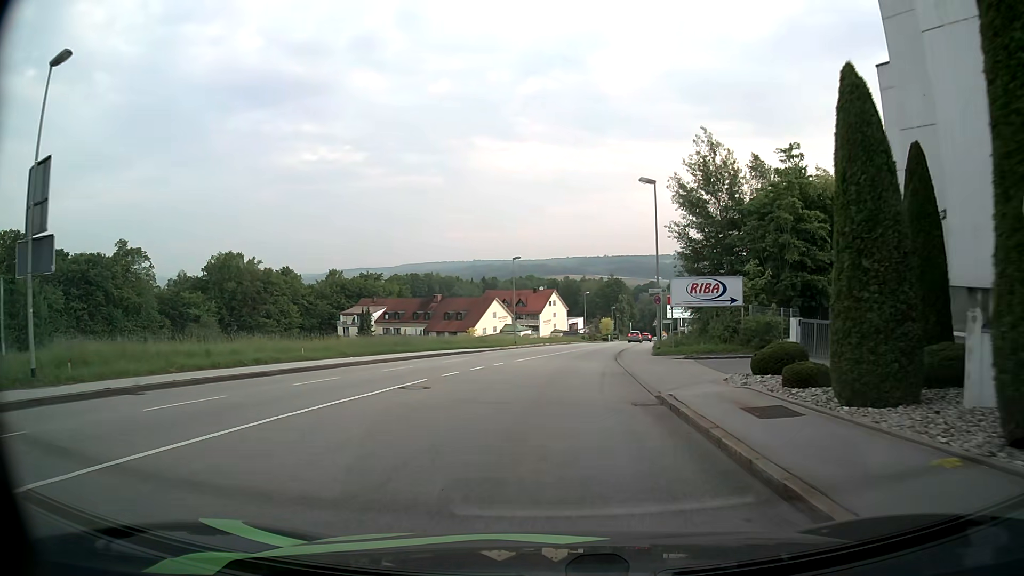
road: tertiary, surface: asphalt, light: Day
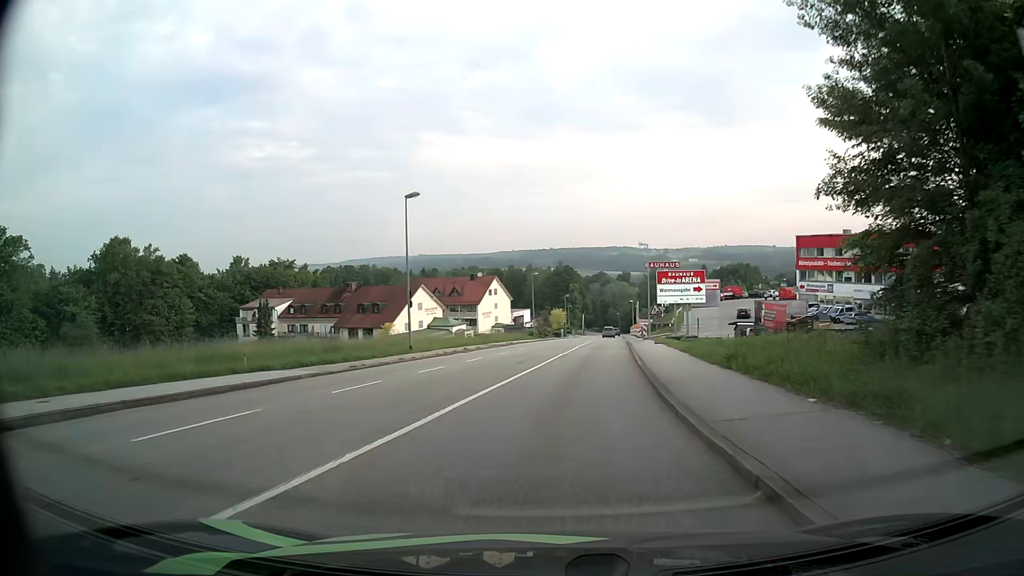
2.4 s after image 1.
(+1.3, +27.9) m; +5°
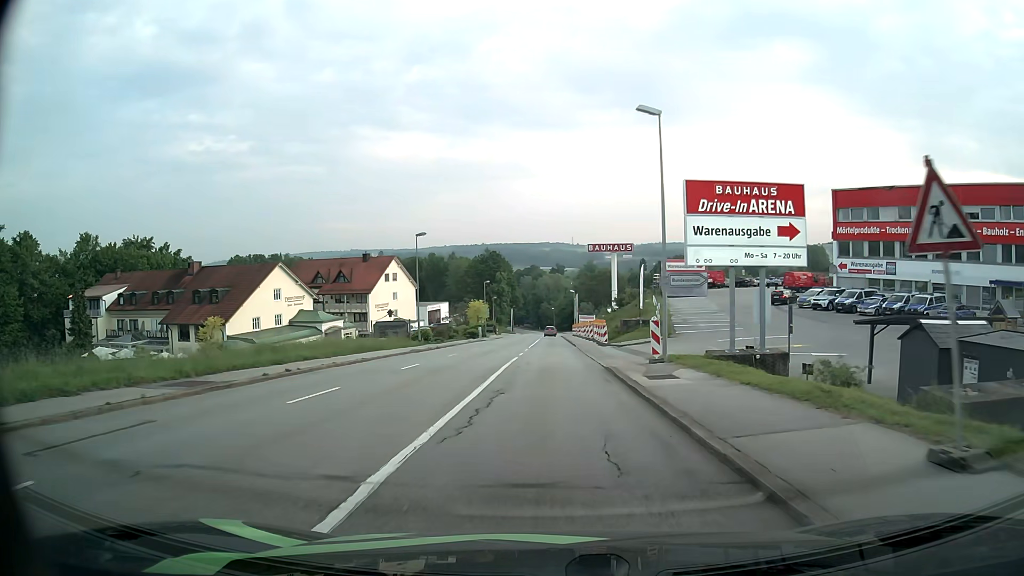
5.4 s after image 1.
(+2.5, +35.0) m; +6°
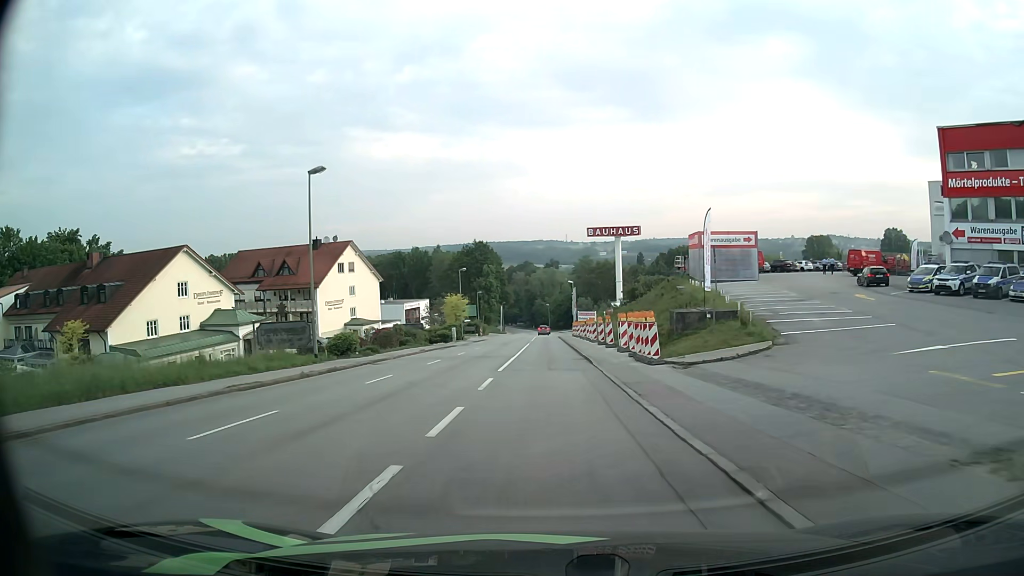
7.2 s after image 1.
(+0.2, +21.5) m; +1°
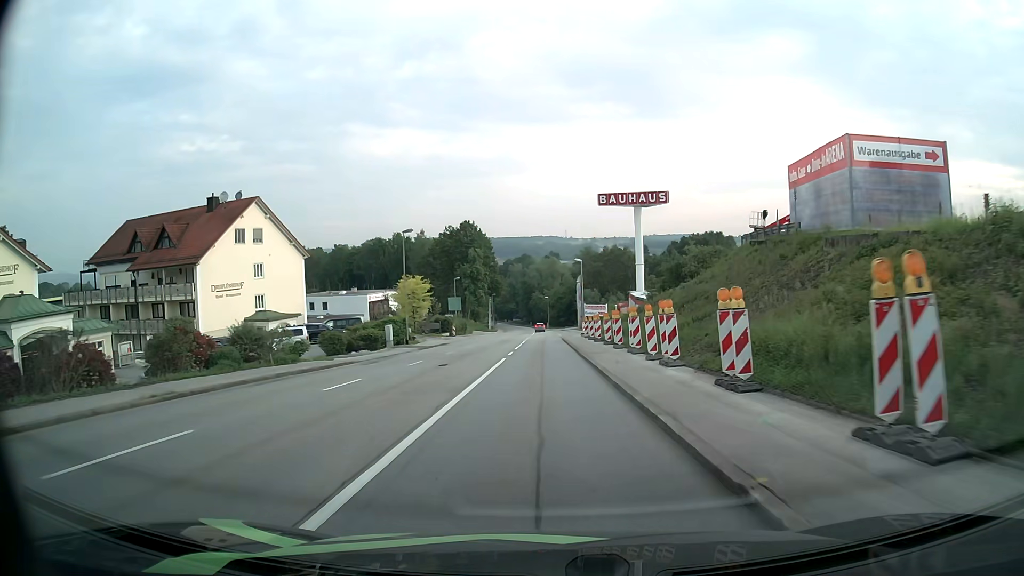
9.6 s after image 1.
(-0.1, +29.8) m; 0°
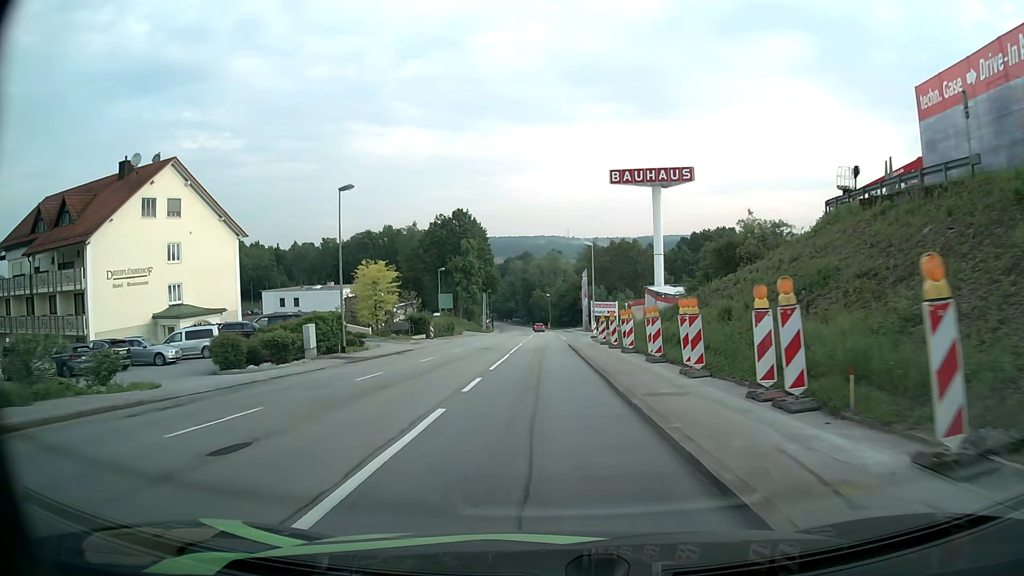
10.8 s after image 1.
(+0.1, +15.4) m; 0°
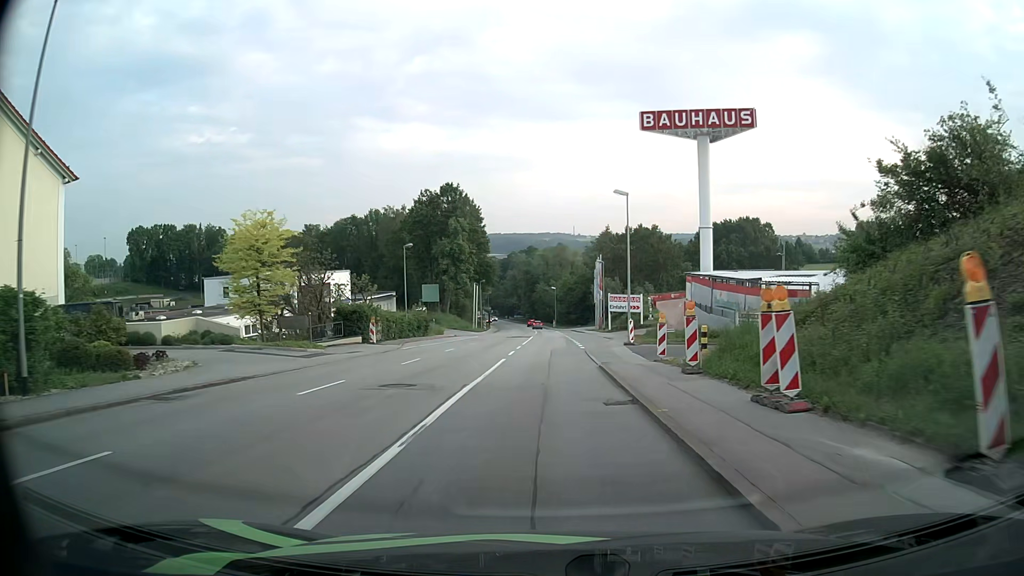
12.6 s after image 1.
(-0.1, +22.4) m; 0°
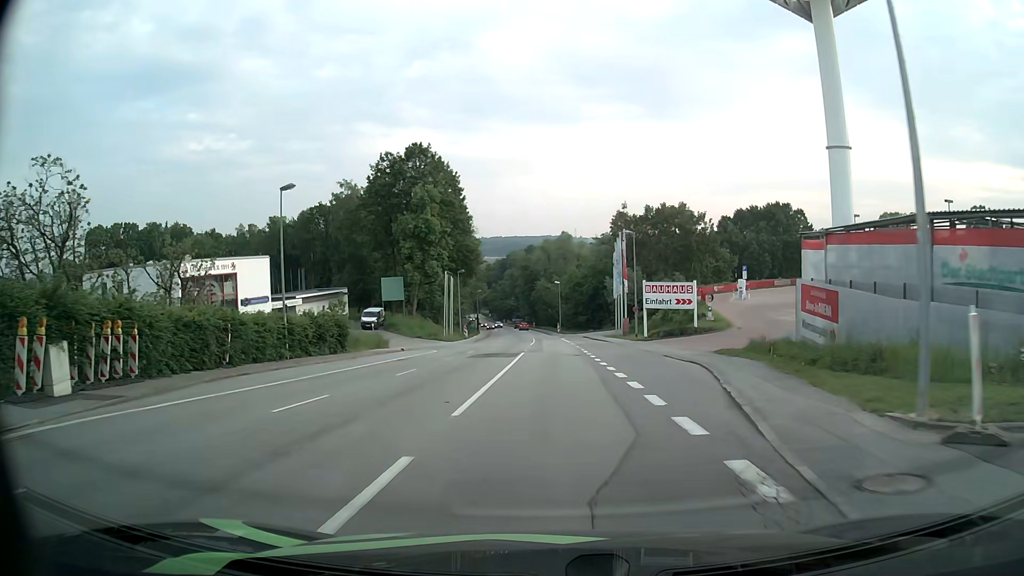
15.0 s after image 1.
(-0.2, +28.7) m; 0°
(0, +10) (0, +20) (0, +30) (0, +40) (0, +50) (0, +60) (0, +70) (0, +80) (-1, +90) (-1, +100) m
